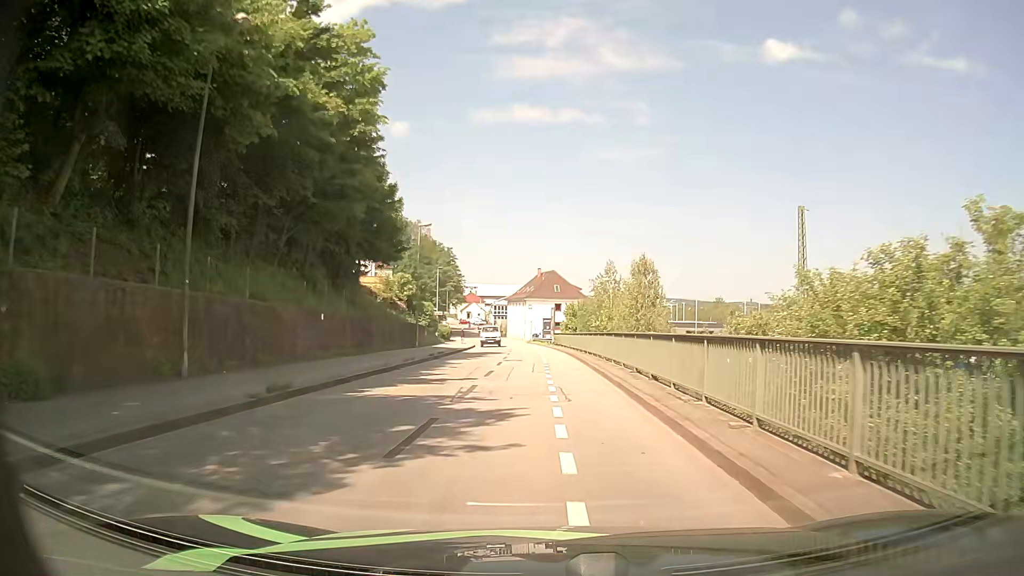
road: residential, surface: asphalt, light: Day
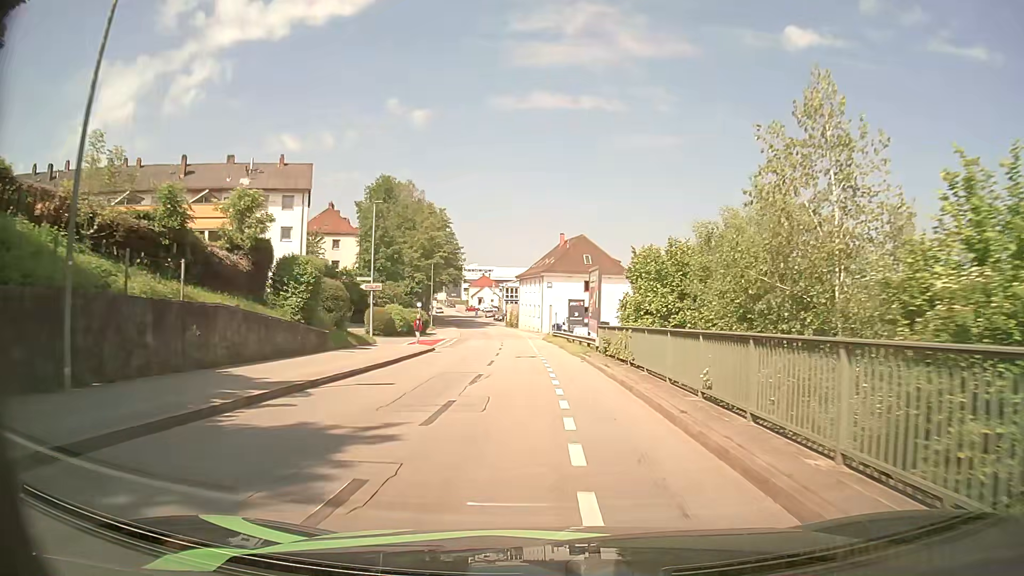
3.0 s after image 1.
(-0.3, +34.3) m; -2°
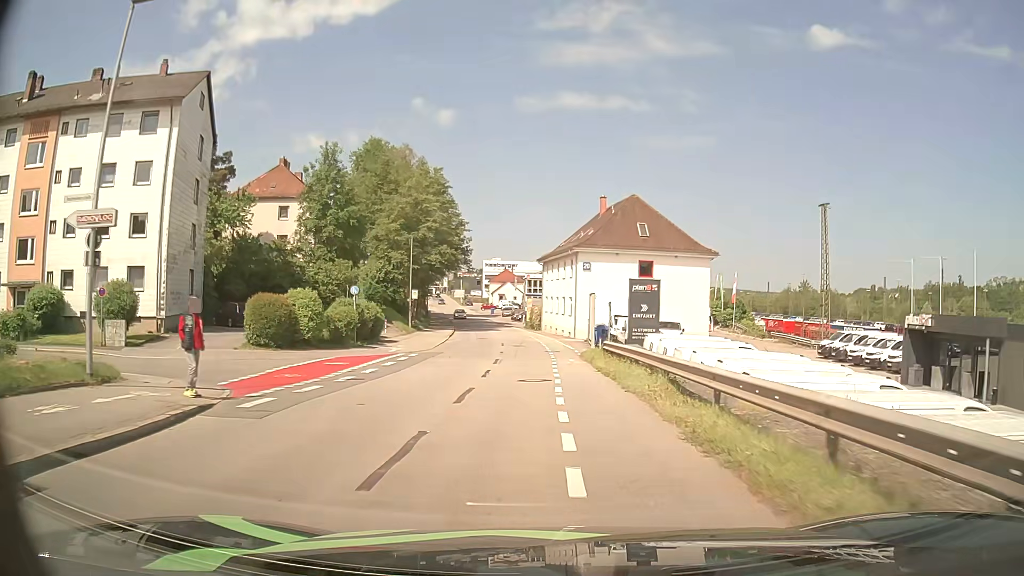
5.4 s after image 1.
(-0.4, +27.4) m; -2°
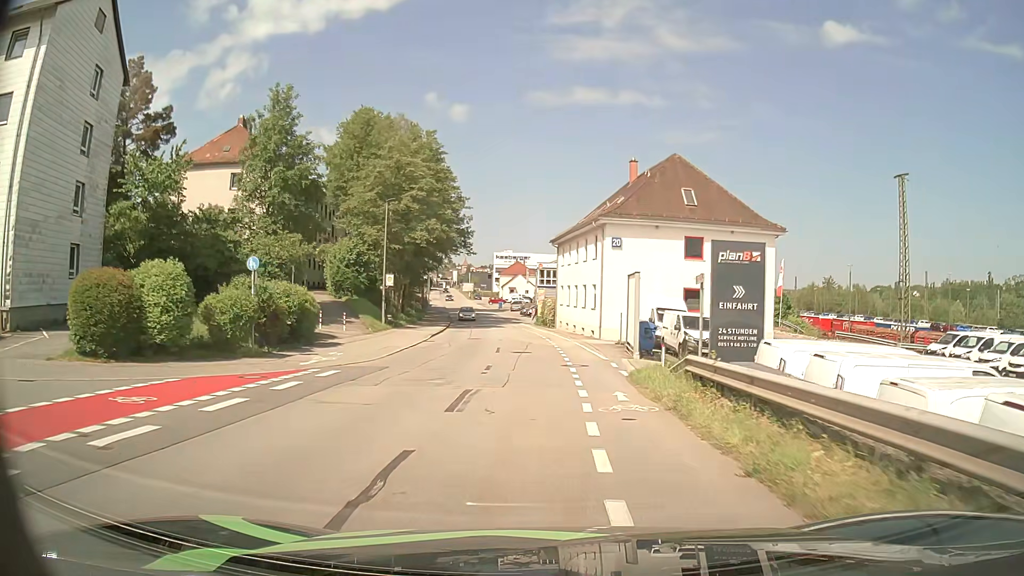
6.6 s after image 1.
(-0.2, +13.3) m; -2°
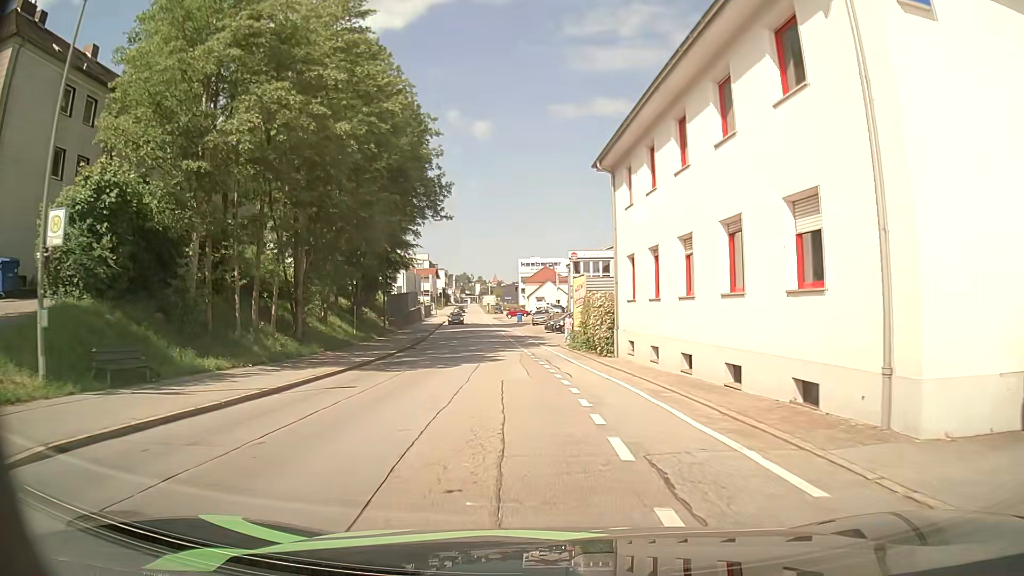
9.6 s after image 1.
(-0.4, +32.4) m; -3°
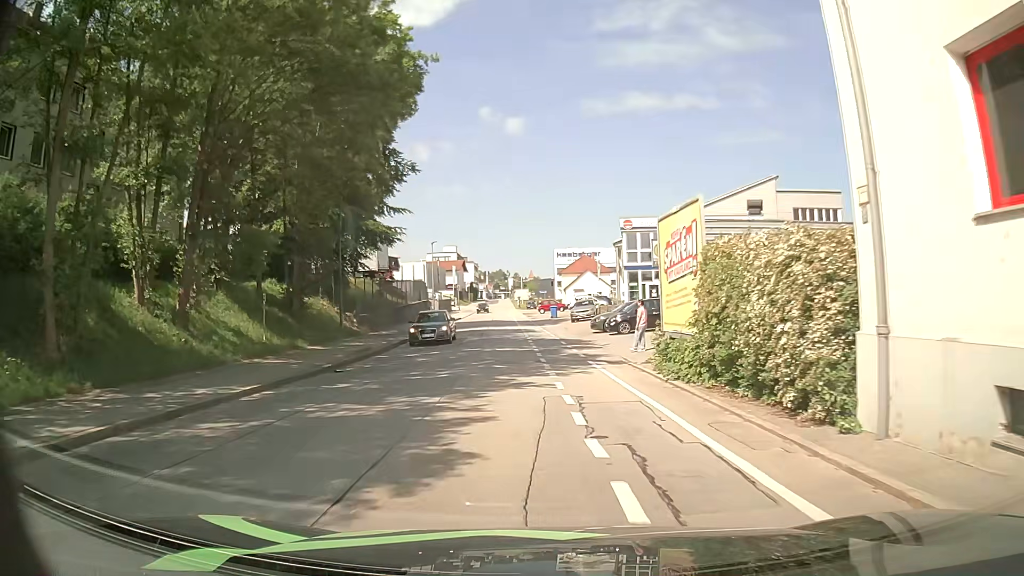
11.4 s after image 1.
(-0.4, +18.5) m; -2°
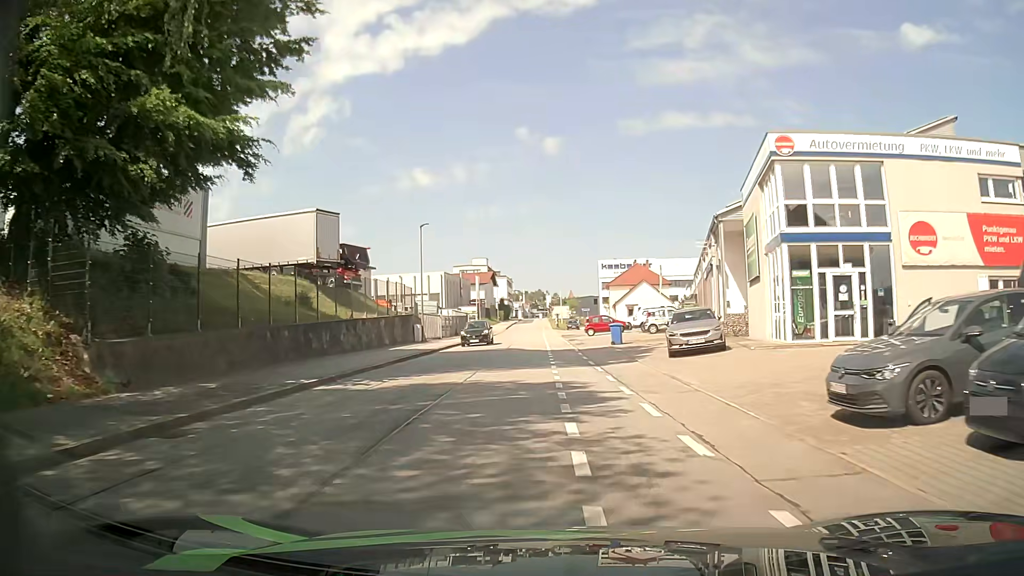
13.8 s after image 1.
(-1.3, +26.1) m; -5°
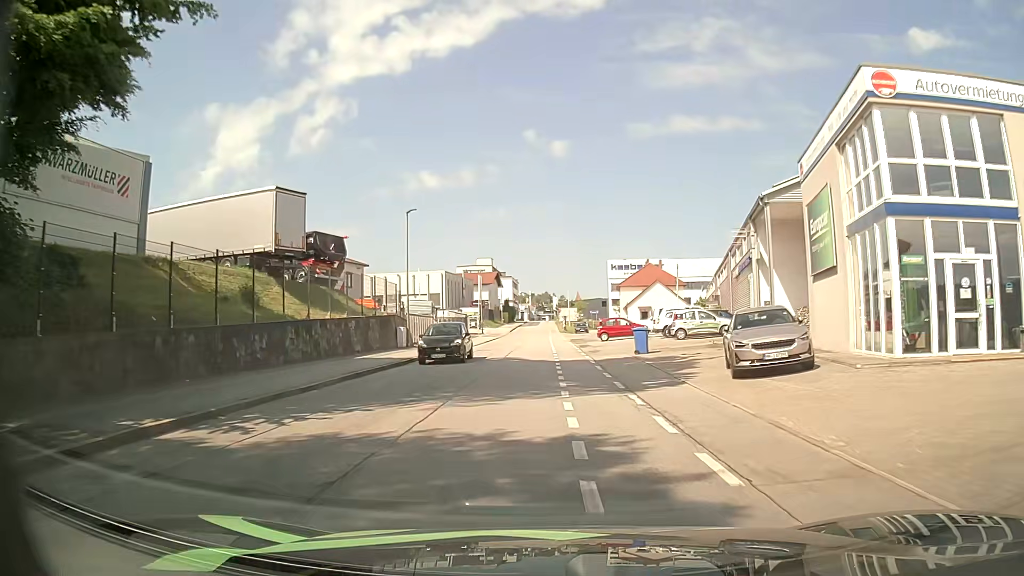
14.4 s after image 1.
(0.0, +6.9) m; -1°
(0, +10) (0, +20) (0, +30) (0, +40) (0, +50) (0, +60) (+1, +70) (+1, +80) (+1, +90) (+1, +100) m
